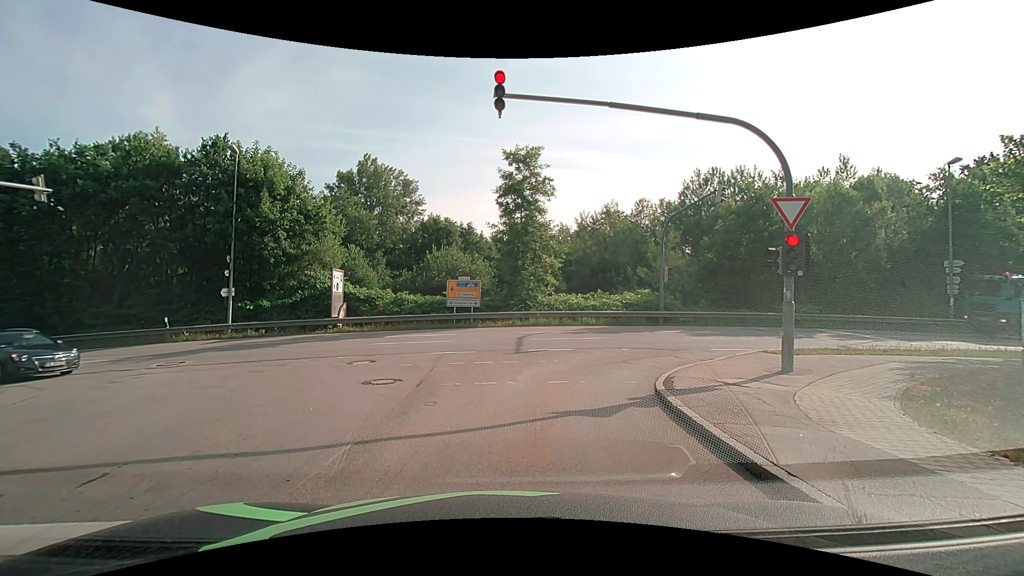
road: residential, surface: asphalt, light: Day
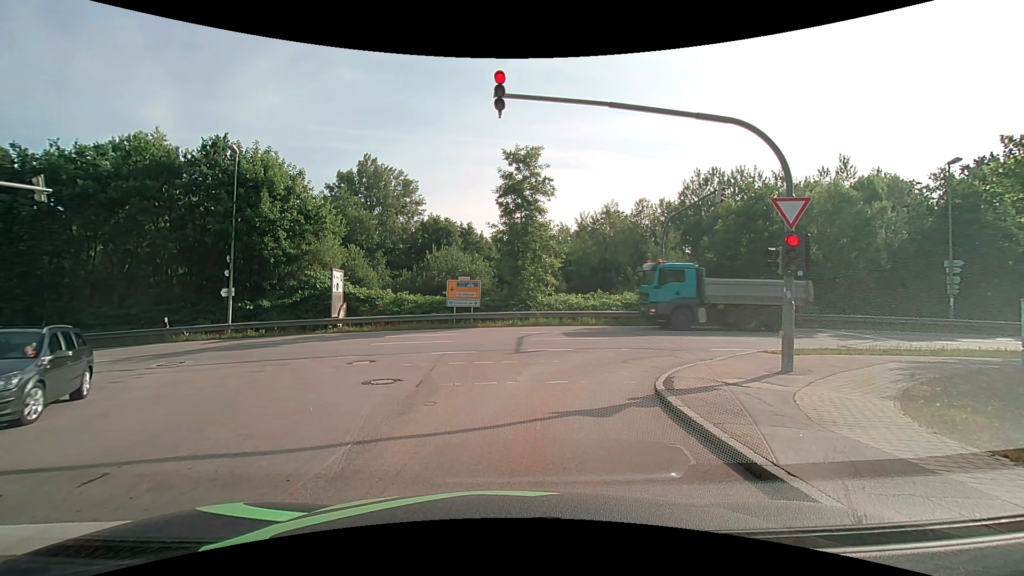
(0.0, 0.0) m; 0°
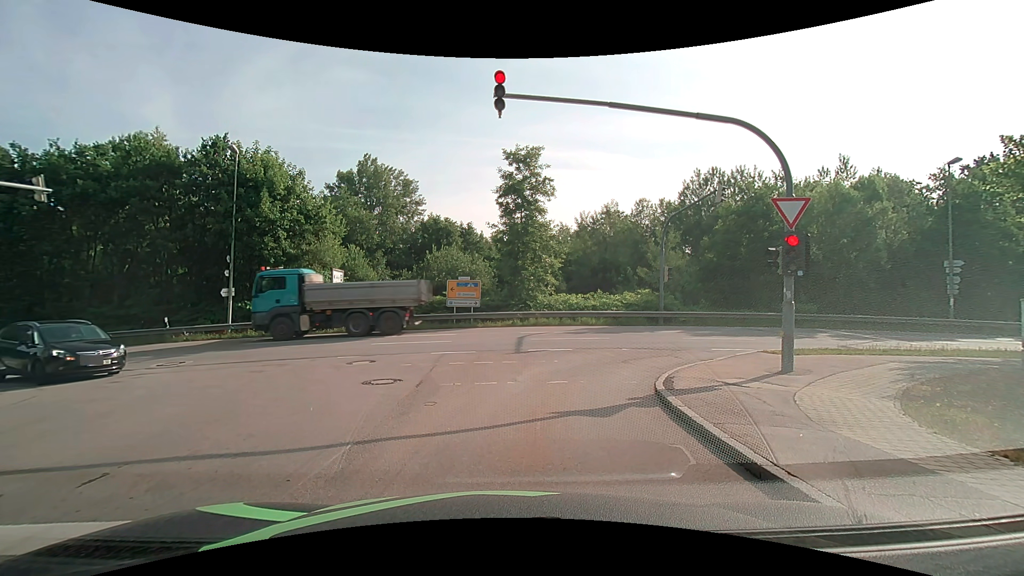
(0.0, 0.0) m; 0°
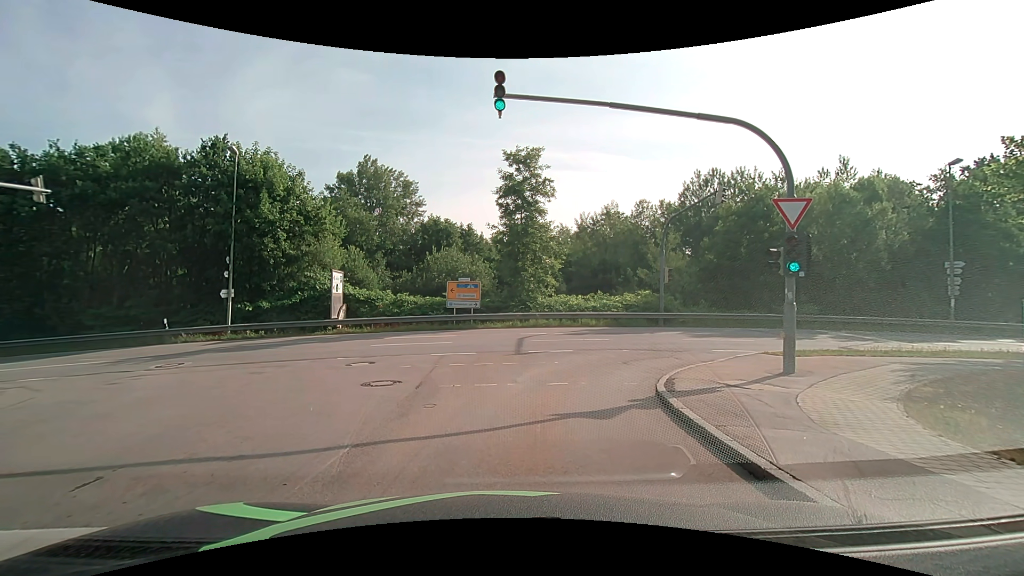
(0.0, 0.0) m; 0°
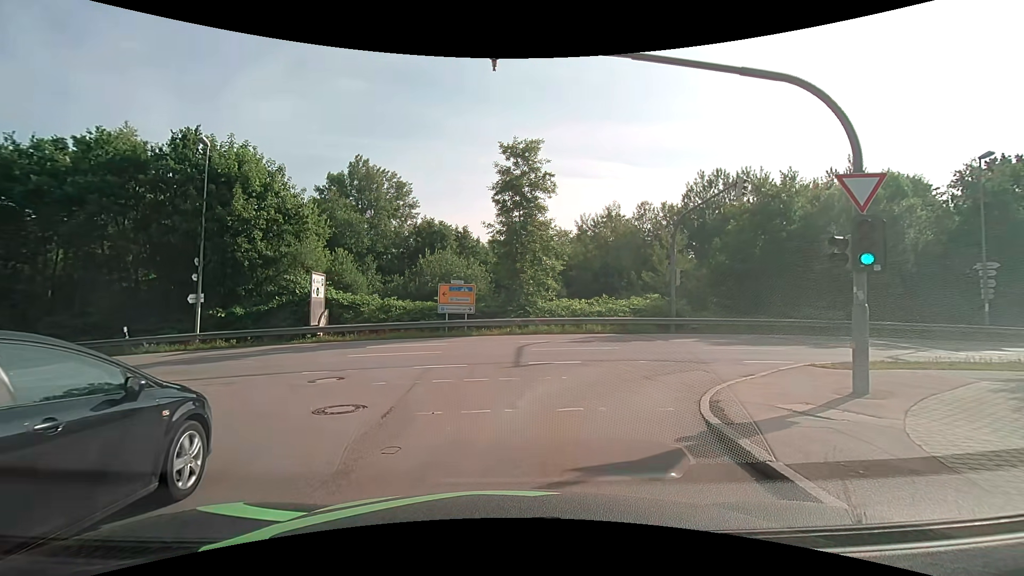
(0.0, +2.6) m; 0°
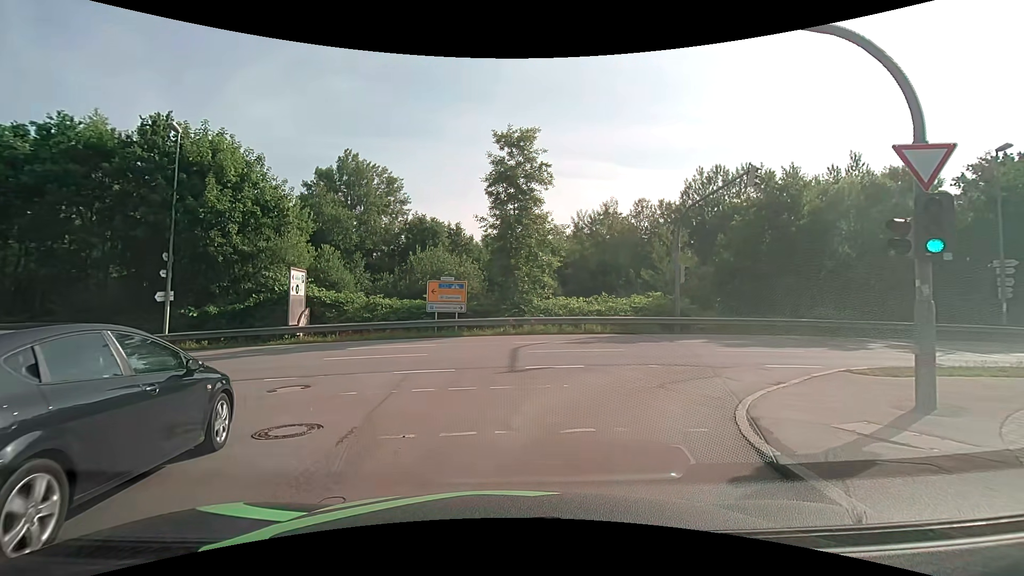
(0.0, +1.7) m; +1°
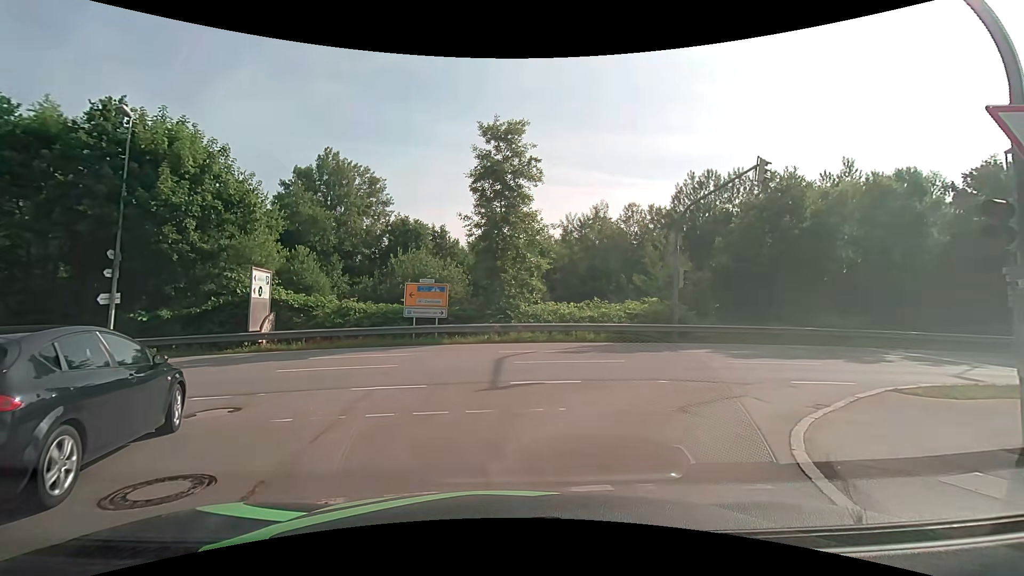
(0.0, +2.0) m; +1°
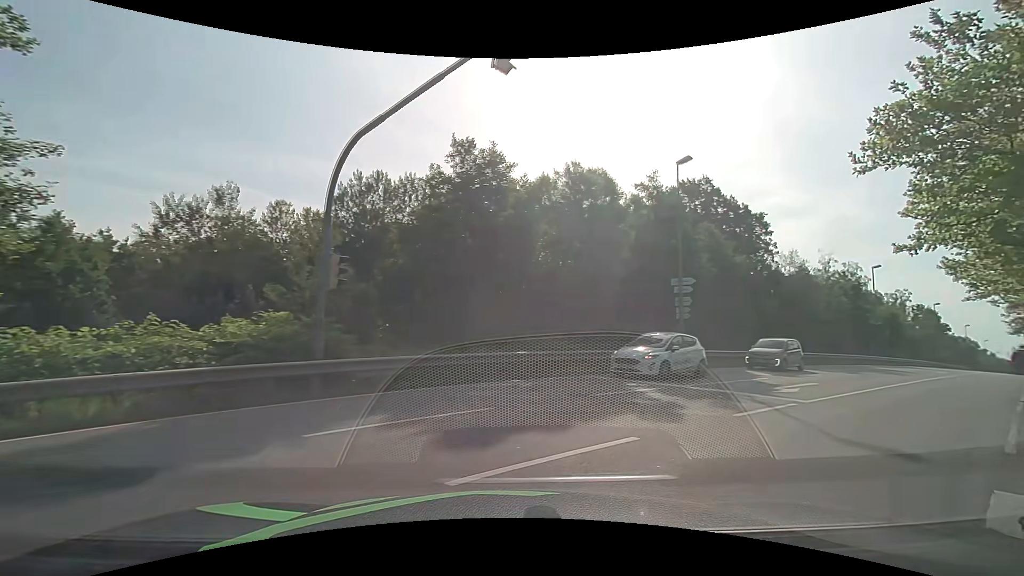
(+2.7, +10.8) m; +37°
(+4, +9) (+11, +16) (+19, +22) (+26, +29) (+34, +36) (+41, +42) (+48, +50) (+55, +57) (+62, +64) (+69, +71) m
